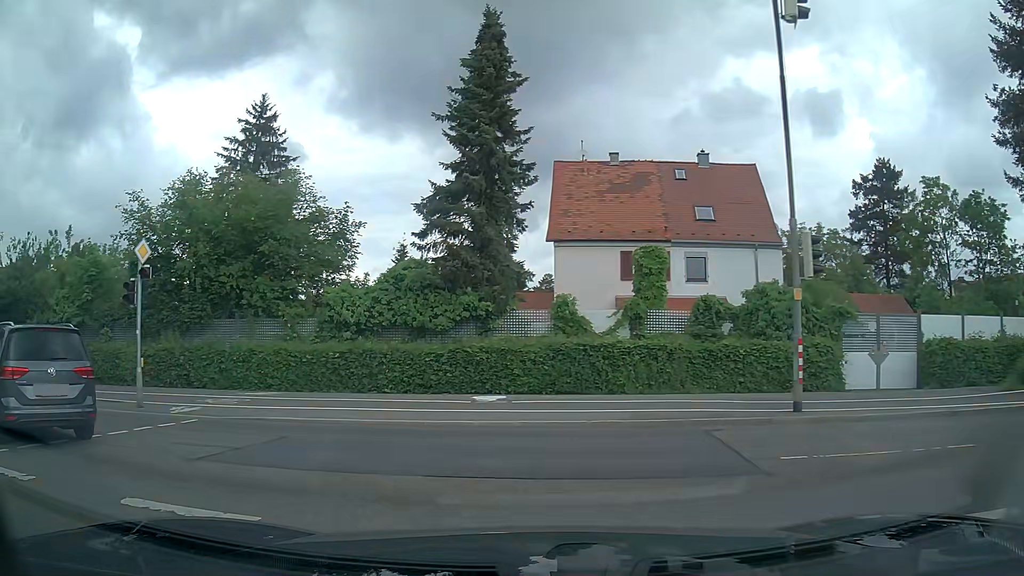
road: residential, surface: asphalt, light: Day
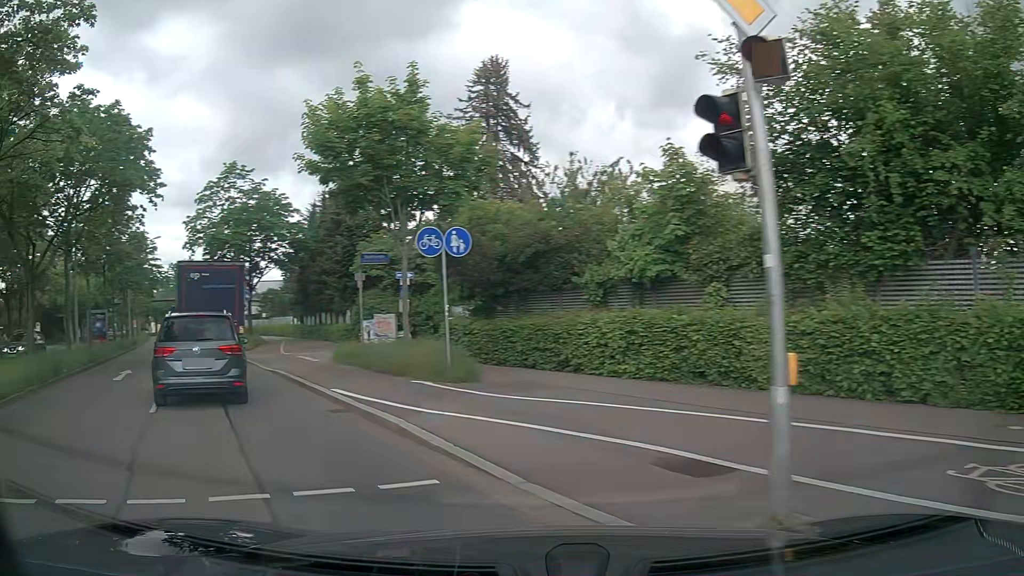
(-4.7, +10.0) m; -56°
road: primary
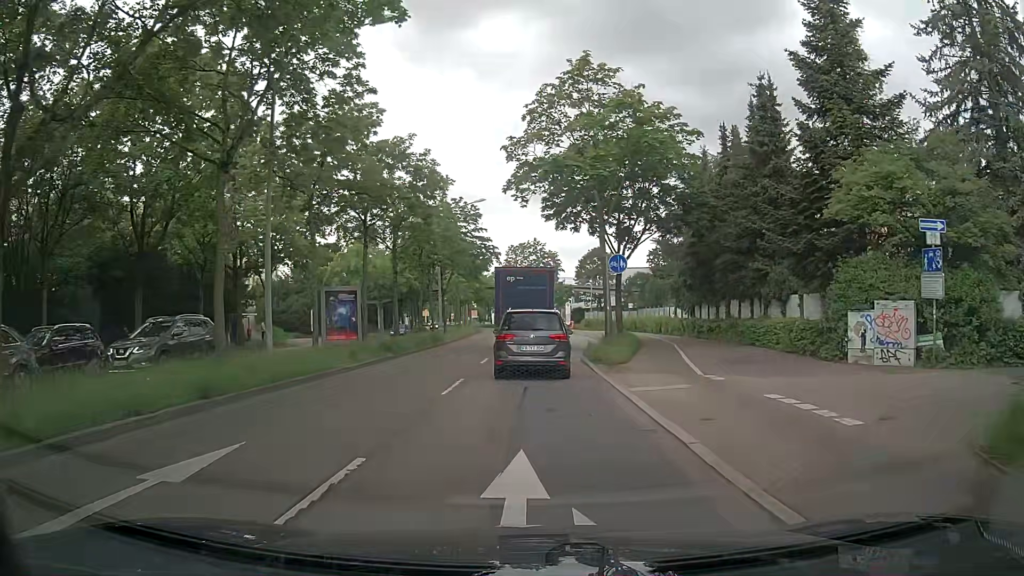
(-6.7, +15.7) m; -30°
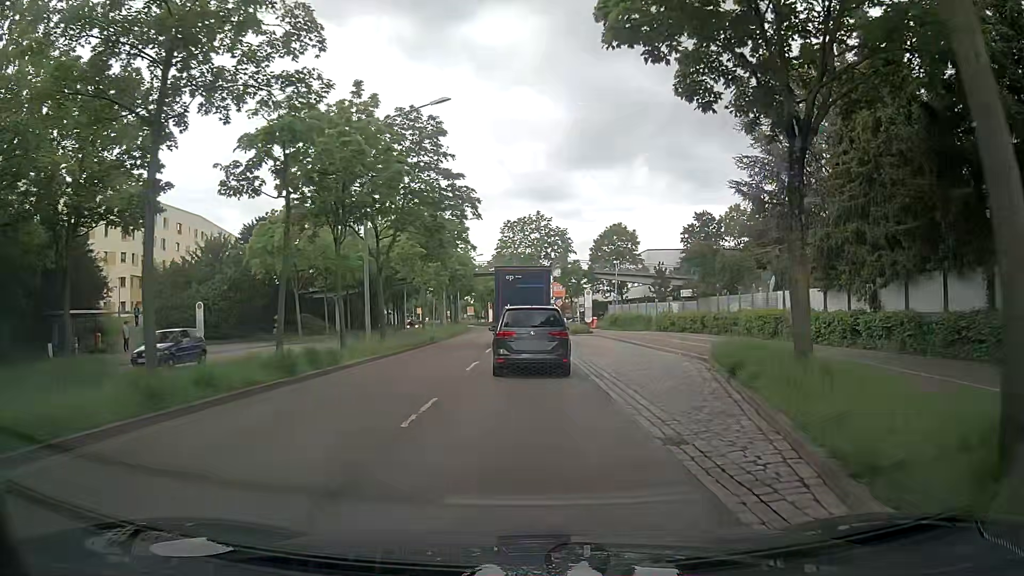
(-0.1, +22.4) m; 0°
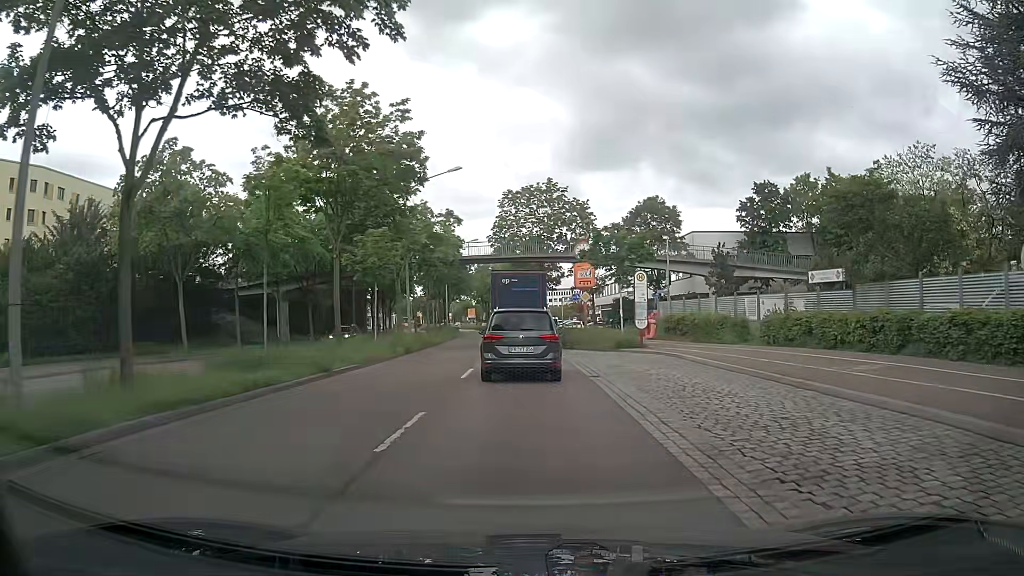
(-0.1, +19.9) m; 0°
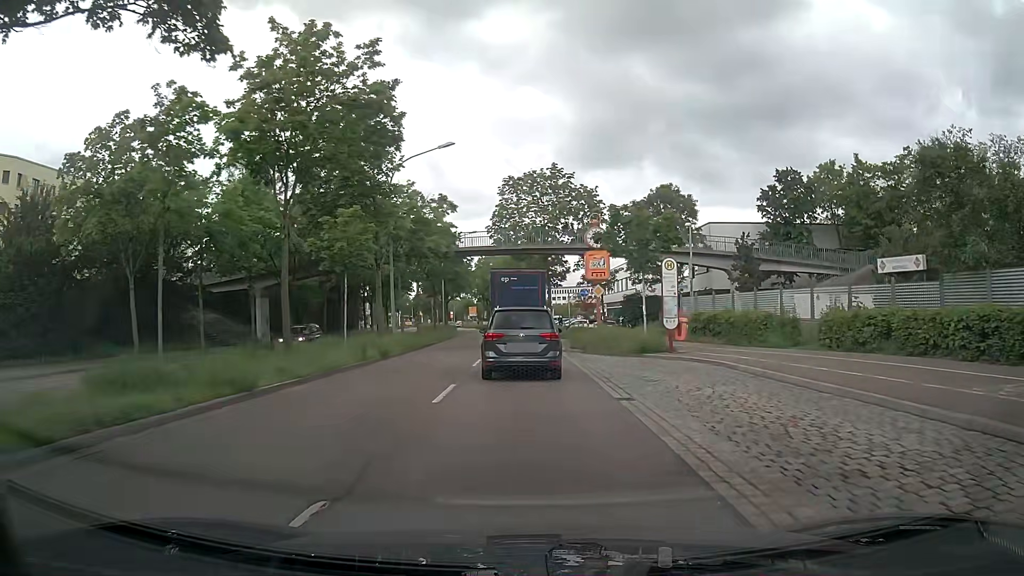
(0.0, +5.1) m; 0°
